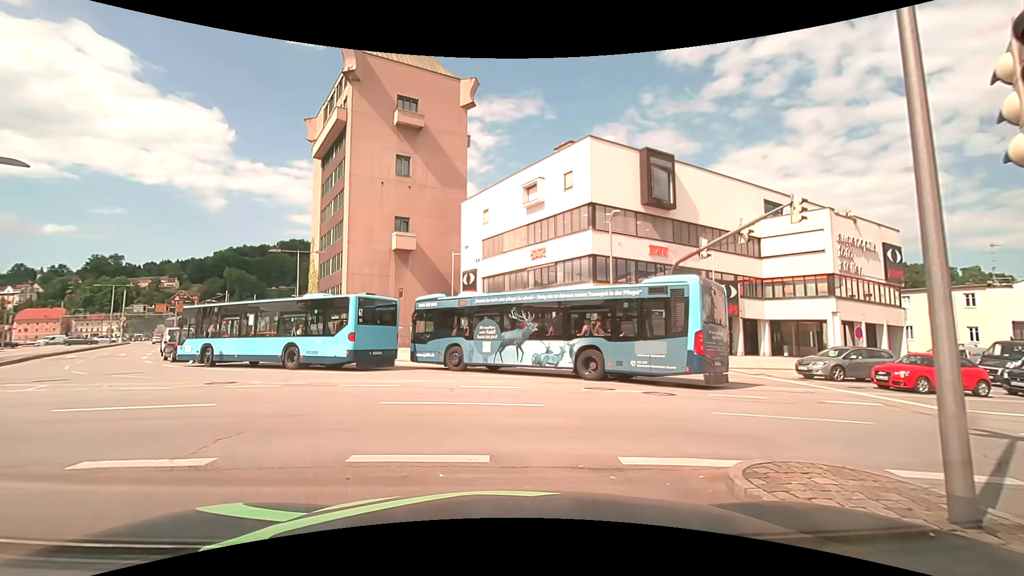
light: Day
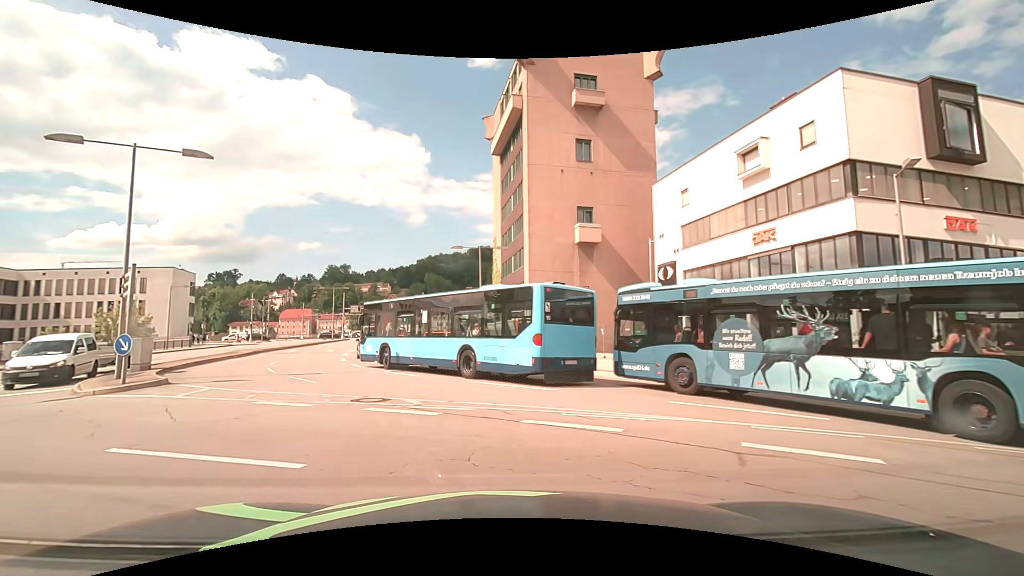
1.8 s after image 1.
(-1.2, +5.7) m; -20°
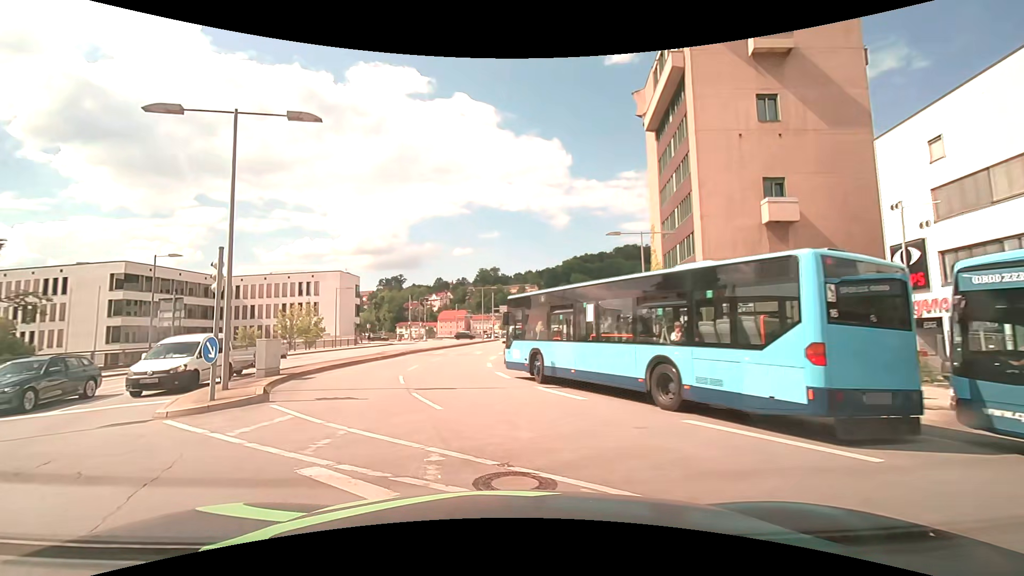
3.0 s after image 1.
(-1.0, +5.8) m; -18°
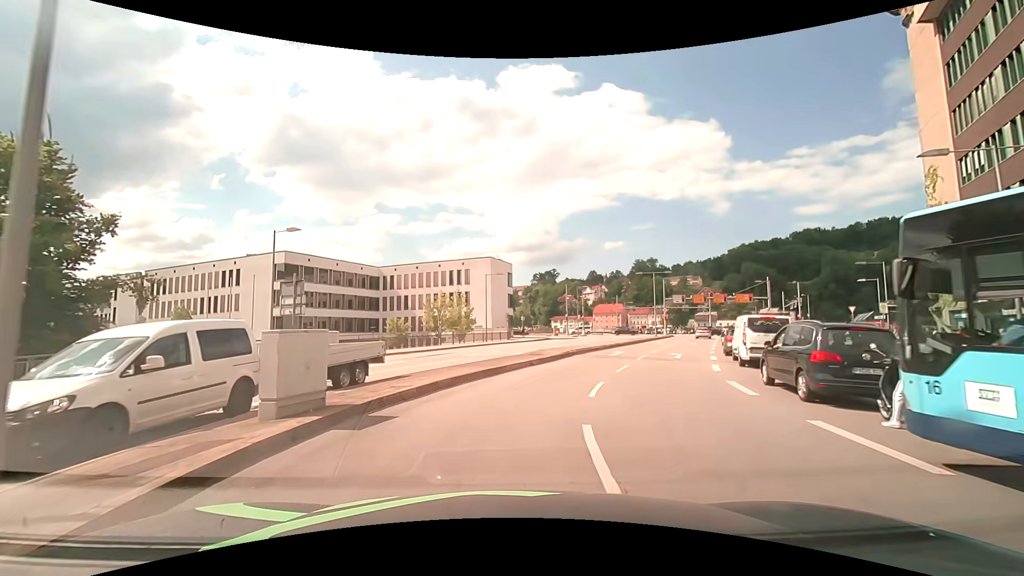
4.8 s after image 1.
(-2.3, +11.4) m; -18°
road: primary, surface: asphalt
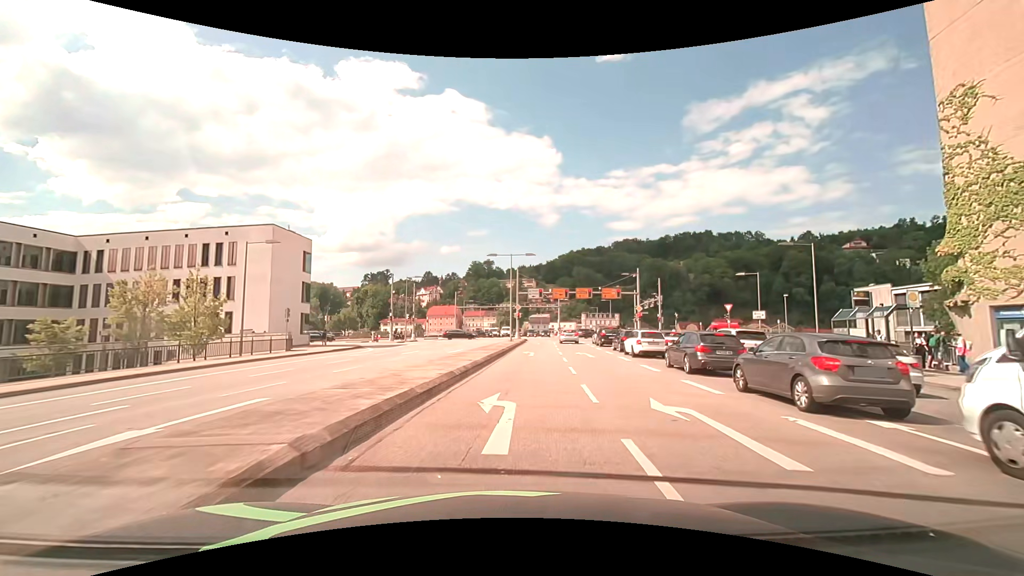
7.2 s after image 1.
(+2.7, +19.6) m; +19°
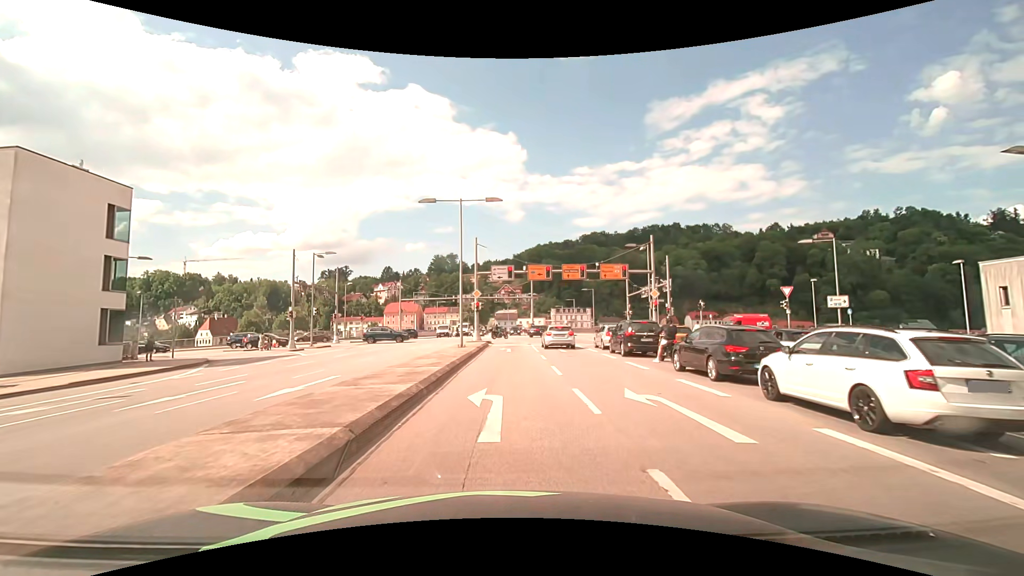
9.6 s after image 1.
(+0.8, +19.2) m; +4°
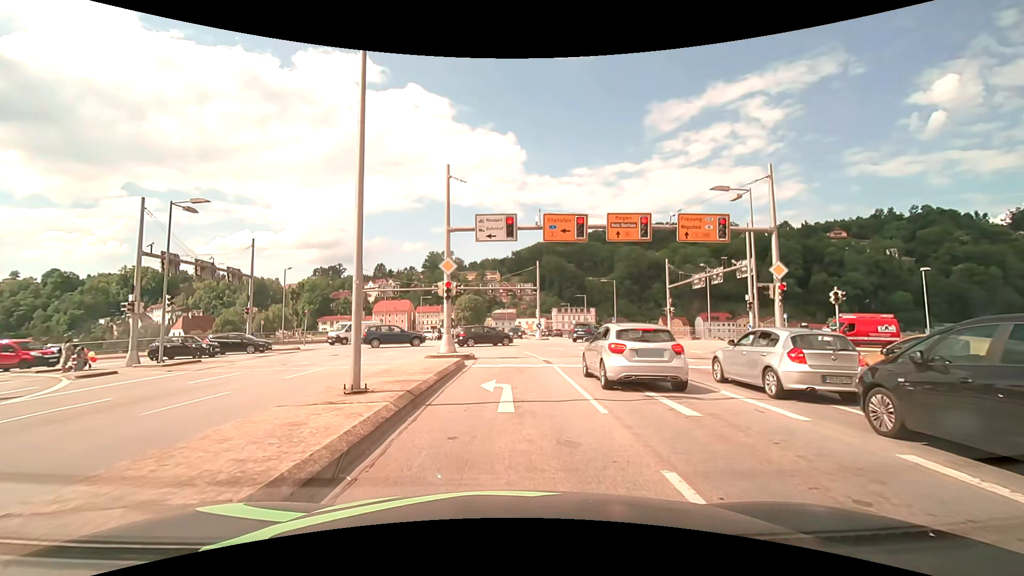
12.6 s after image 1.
(0.0, +18.0) m; 0°
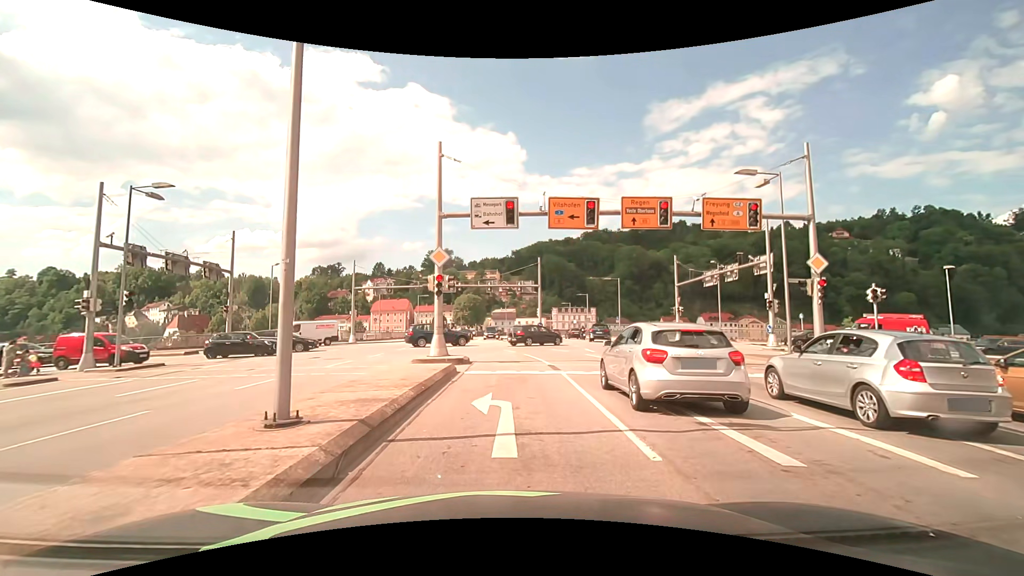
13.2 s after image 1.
(0.0, +2.6) m; 0°
